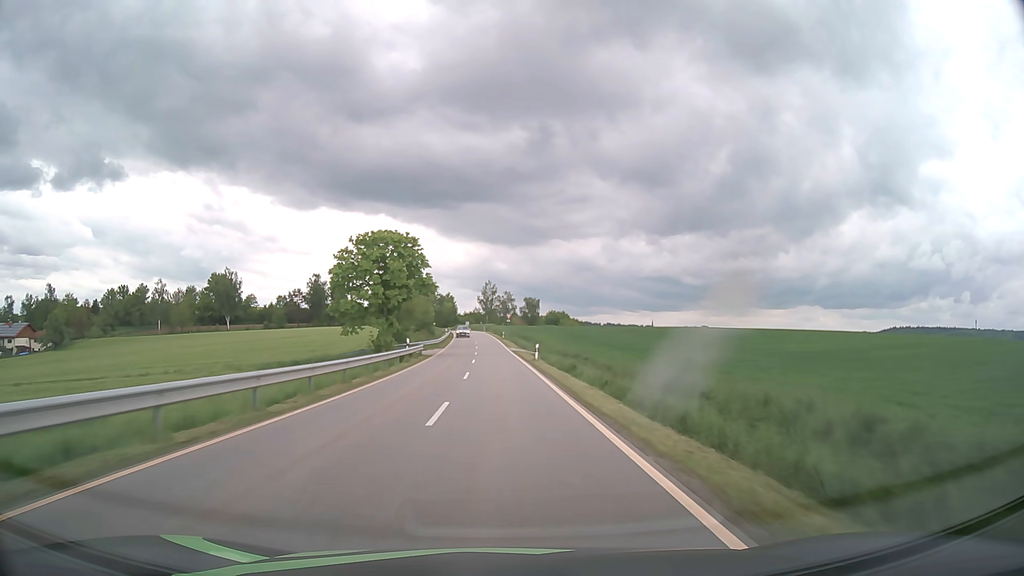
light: Day
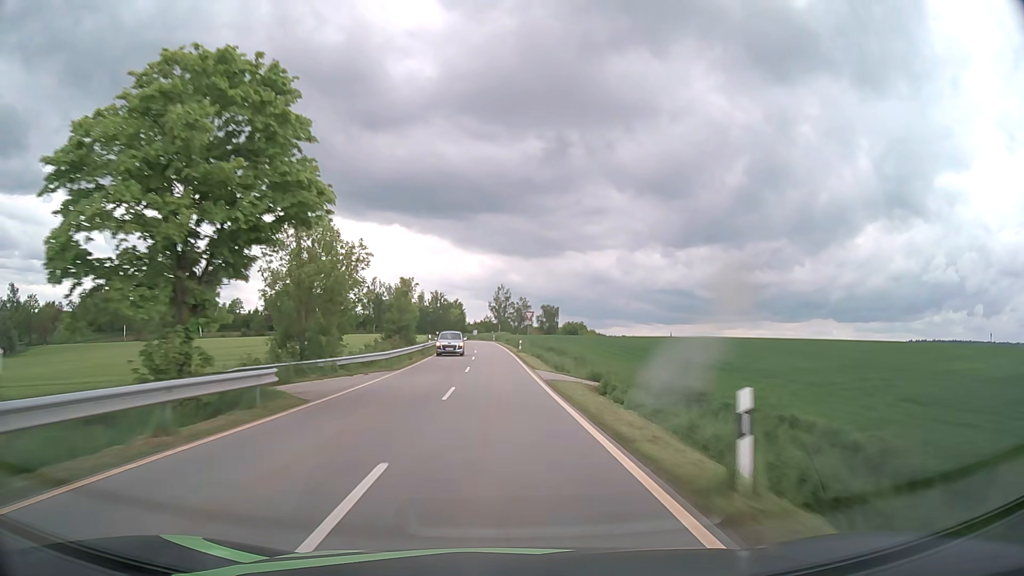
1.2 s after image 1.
(-0.4, +31.6) m; -1°
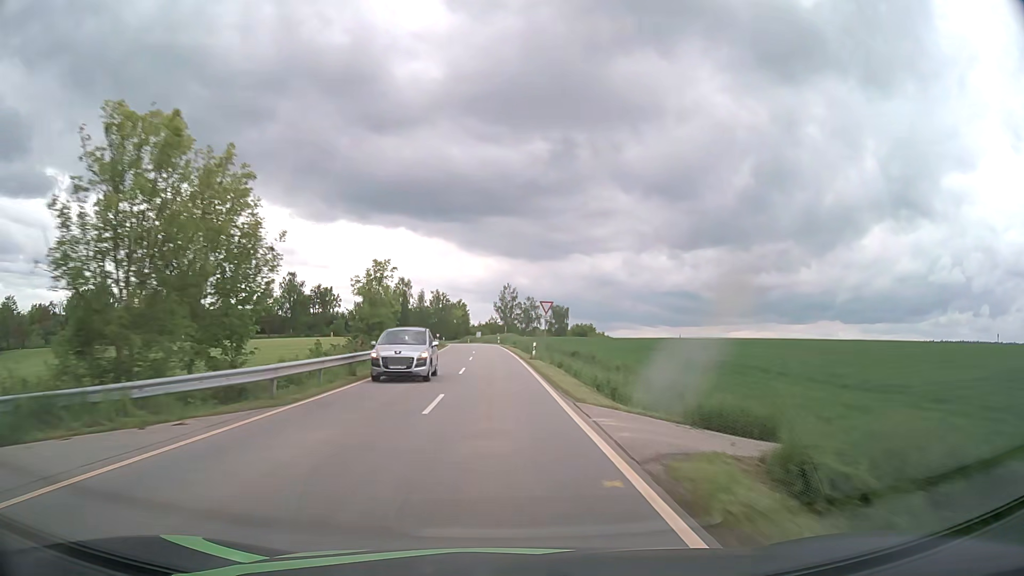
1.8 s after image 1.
(0.0, +15.7) m; 0°
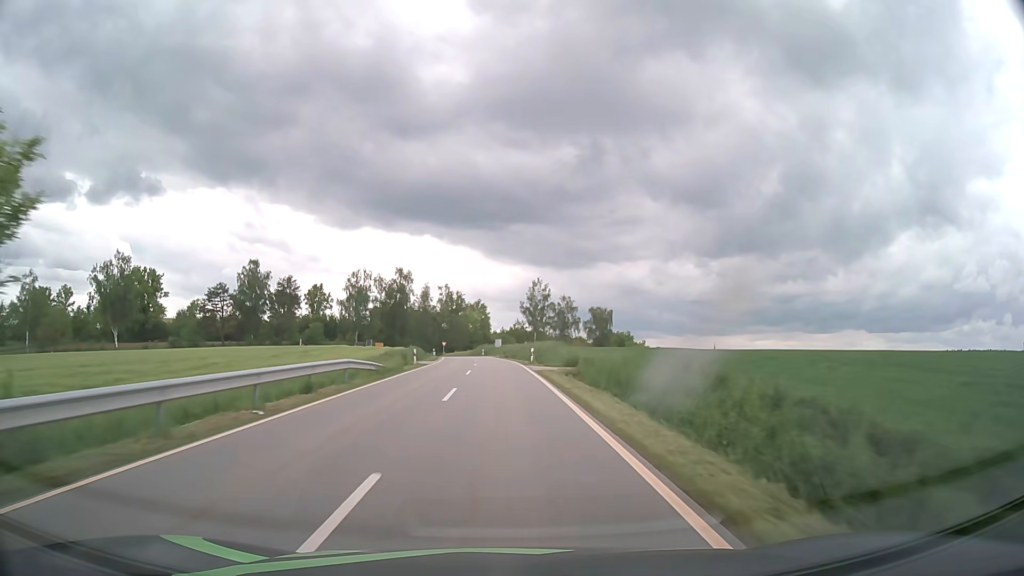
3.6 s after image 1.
(-1.0, +45.5) m; -2°
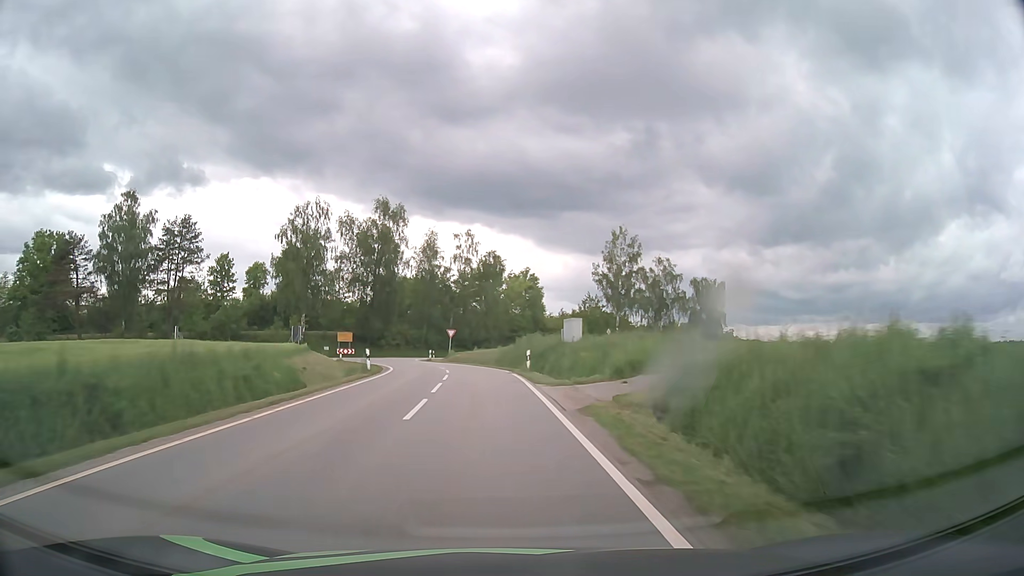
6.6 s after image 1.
(-1.7, +64.1) m; -4°
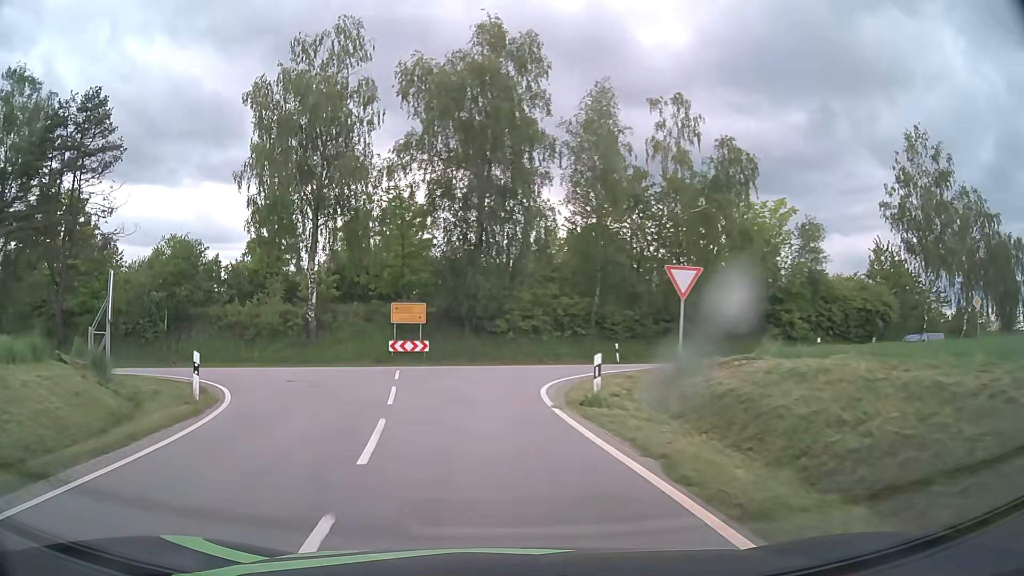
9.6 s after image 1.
(-4.2, +45.1) m; -15°
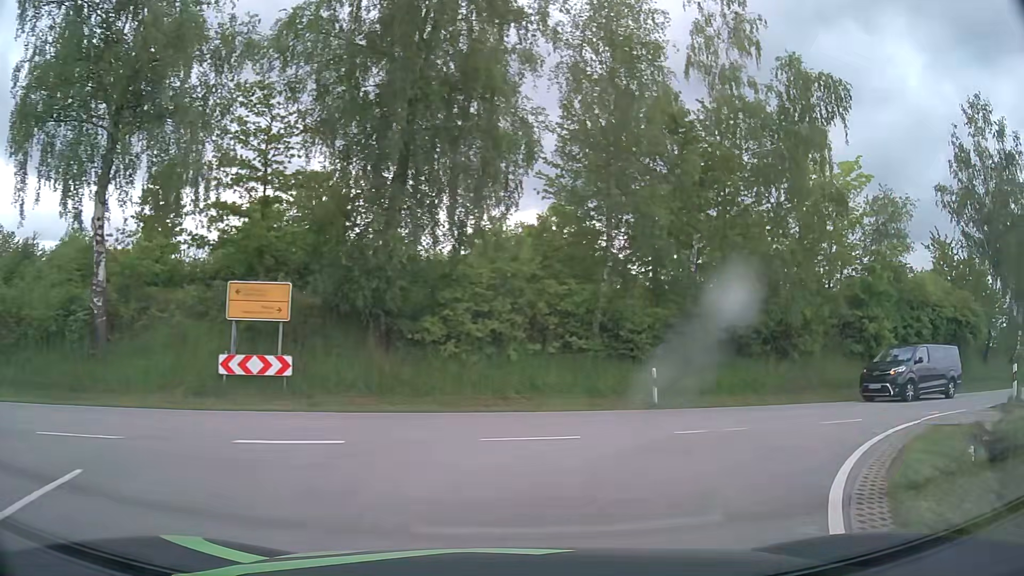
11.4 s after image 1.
(-0.5, +16.1) m; +5°
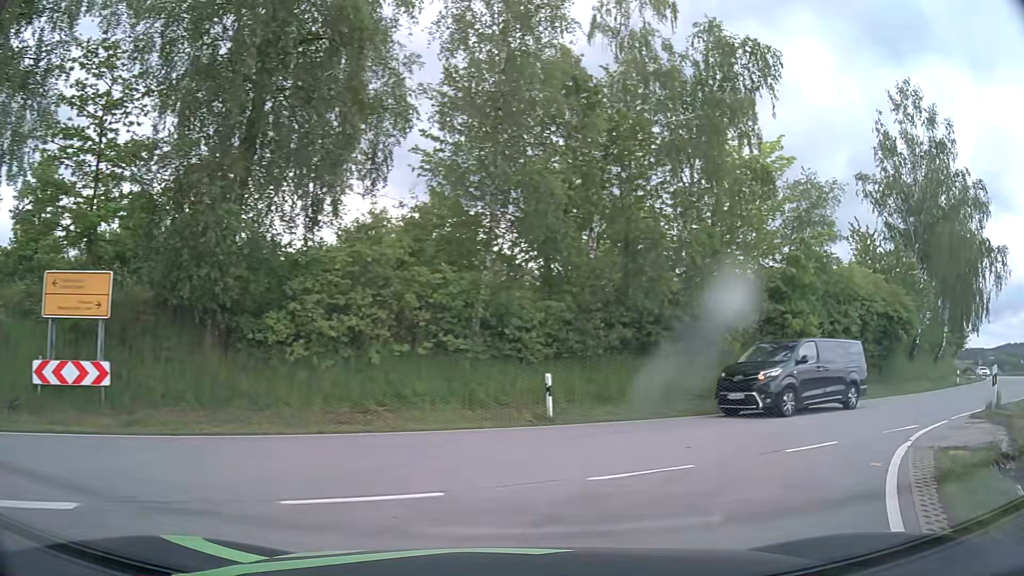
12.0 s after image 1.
(+0.3, +3.4) m; +9°
(+3, +9) (+11, +16) (+19, +21) (+27, +27) (+35, +33) (+43, +40) (+50, +47) (+57, +54) (+64, +61) (+70, +69) m
